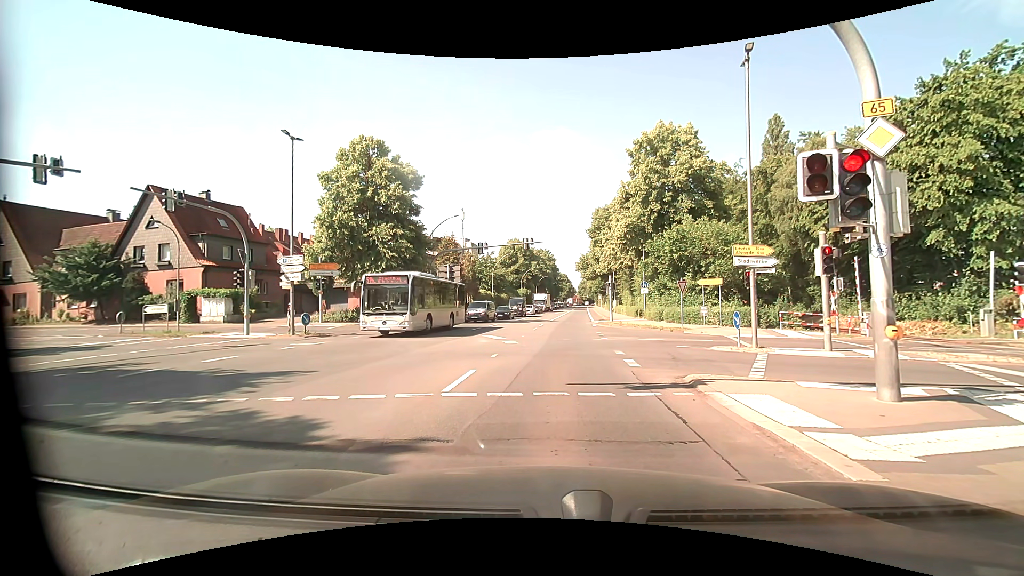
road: primary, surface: asphalt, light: Day
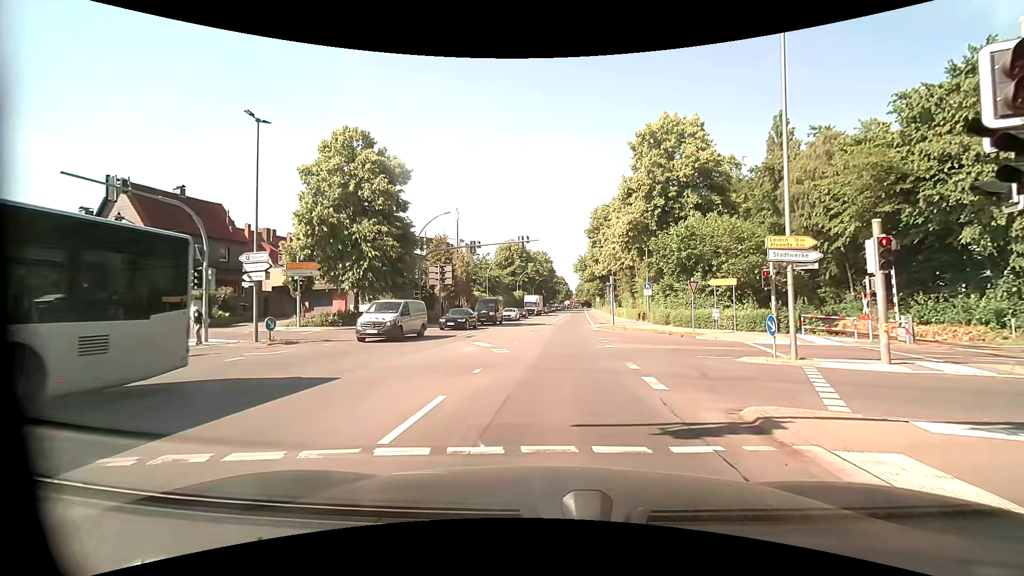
(0.0, +3.2) m; +1°
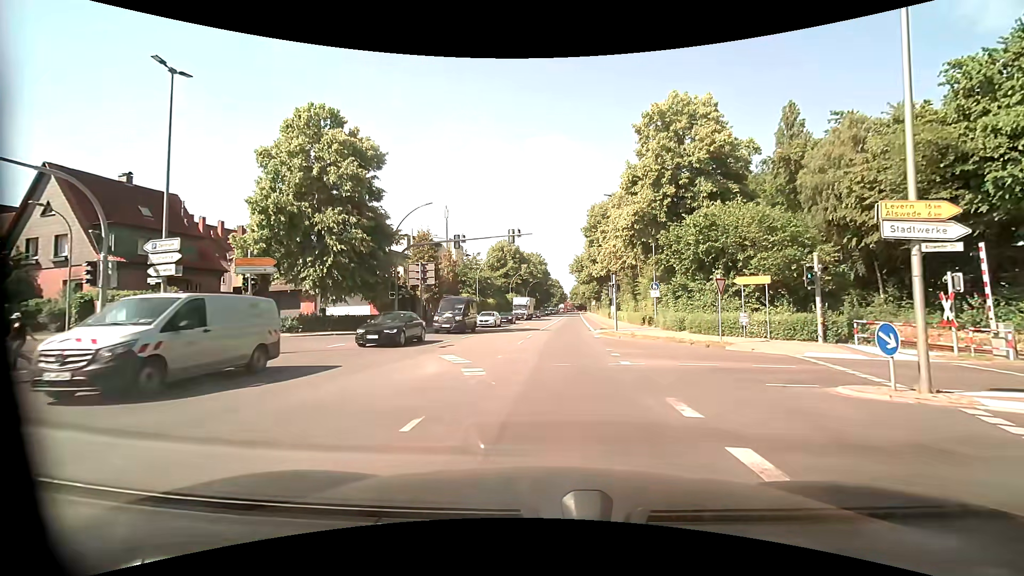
(0.0, +5.3) m; -1°
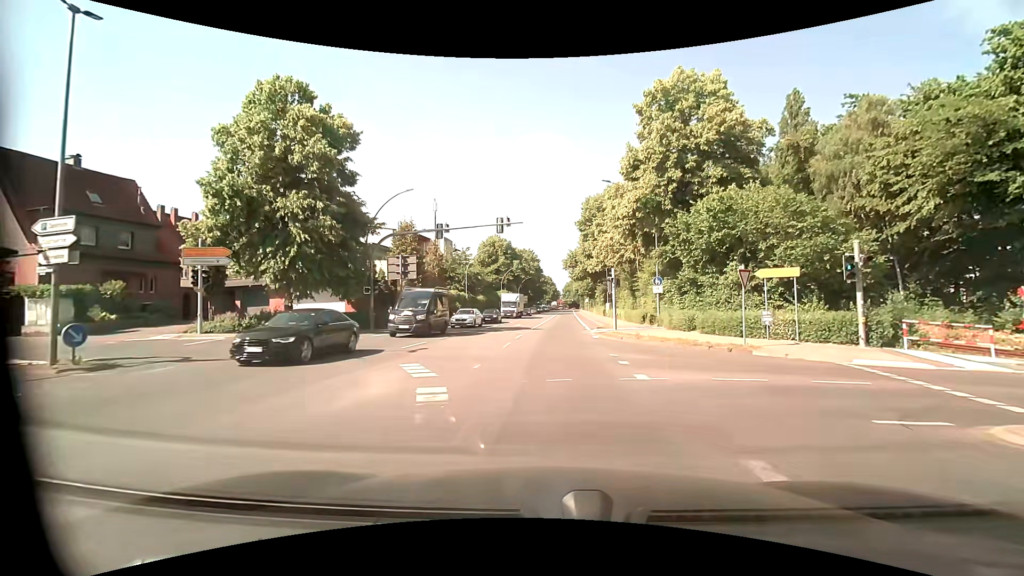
(+0.1, +3.6) m; +2°
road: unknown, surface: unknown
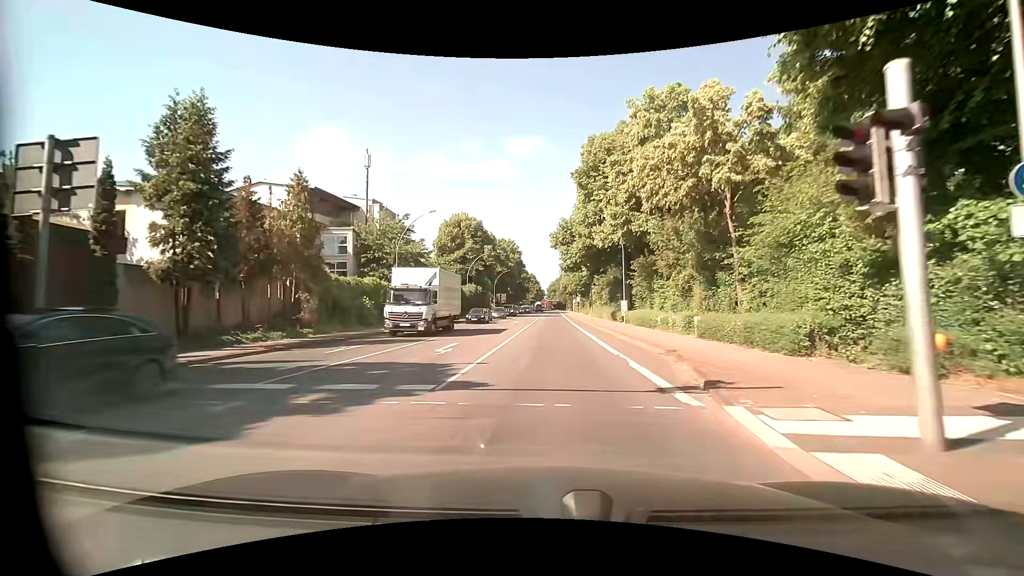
(+0.6, +27.0) m; +2°
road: primary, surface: asphalt
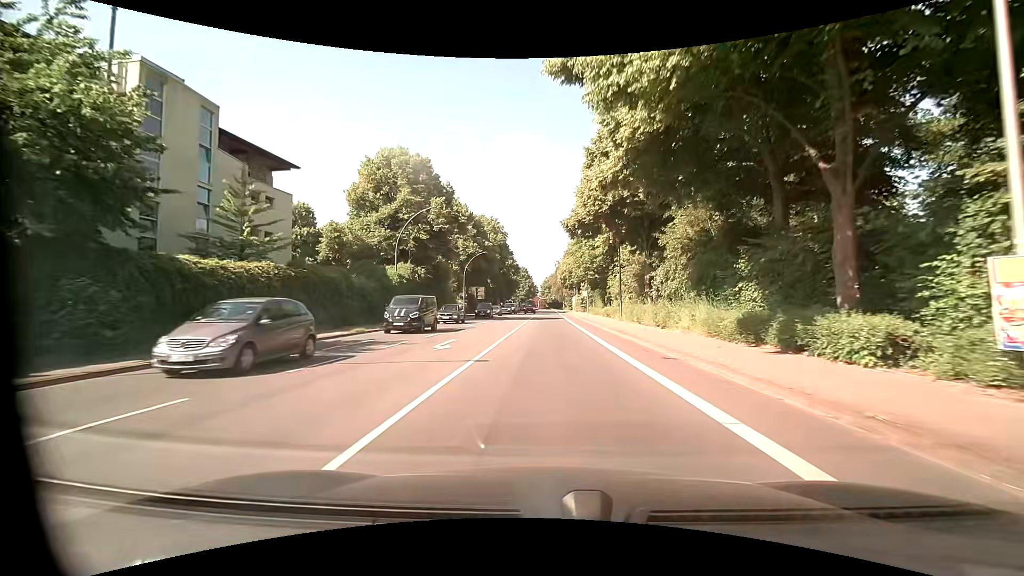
(+0.3, +35.1) m; 0°
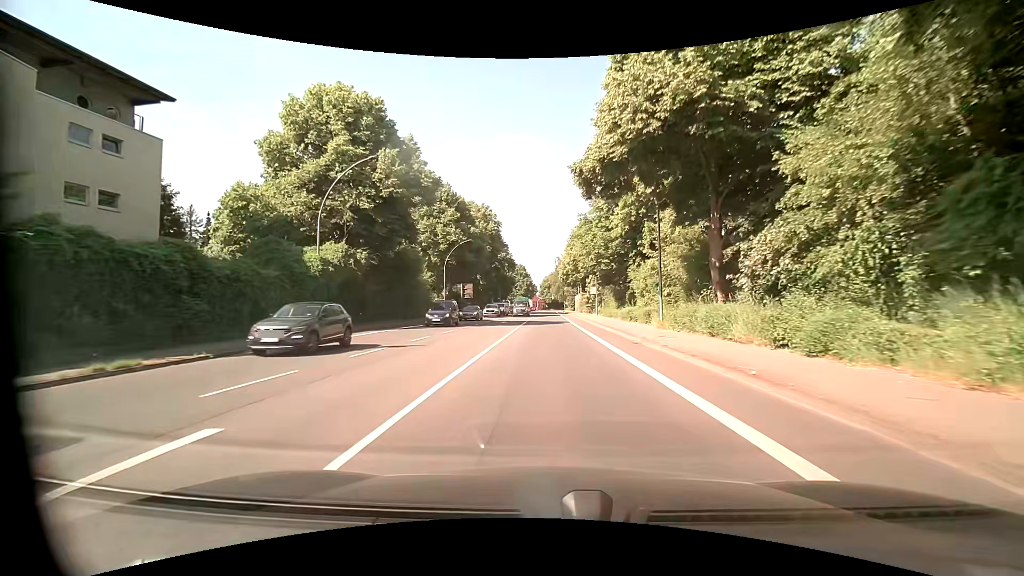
(+0.1, +14.9) m; 0°
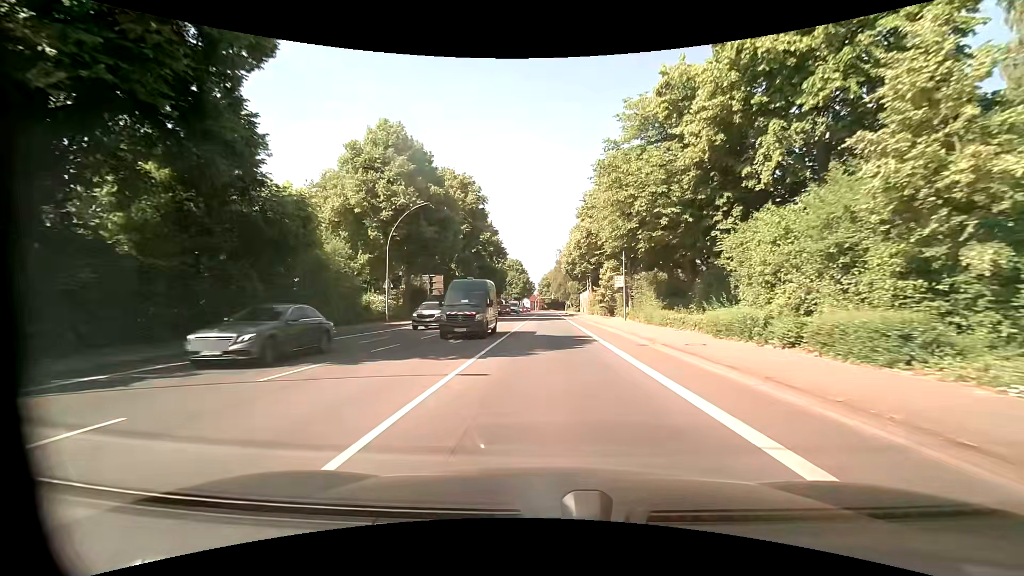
(0.0, +22.8) m; 0°
(0, +10) (0, +20) (0, +30) (0, +40) (0, +50) (+1, +60) (+1, +70) (+1, +80) (+1, +90) (+1, +100) m
